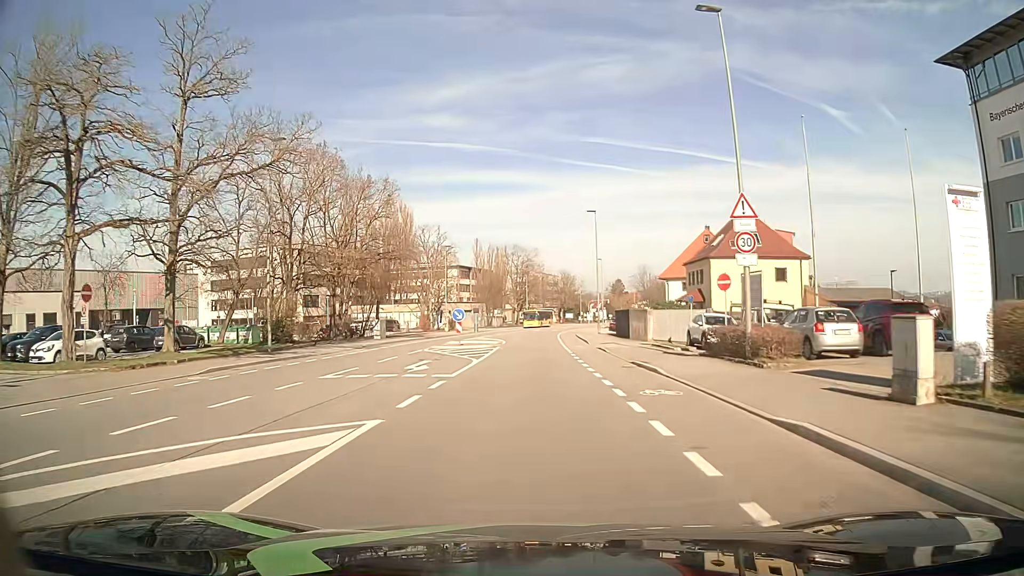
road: tertiary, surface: asphalt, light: Day
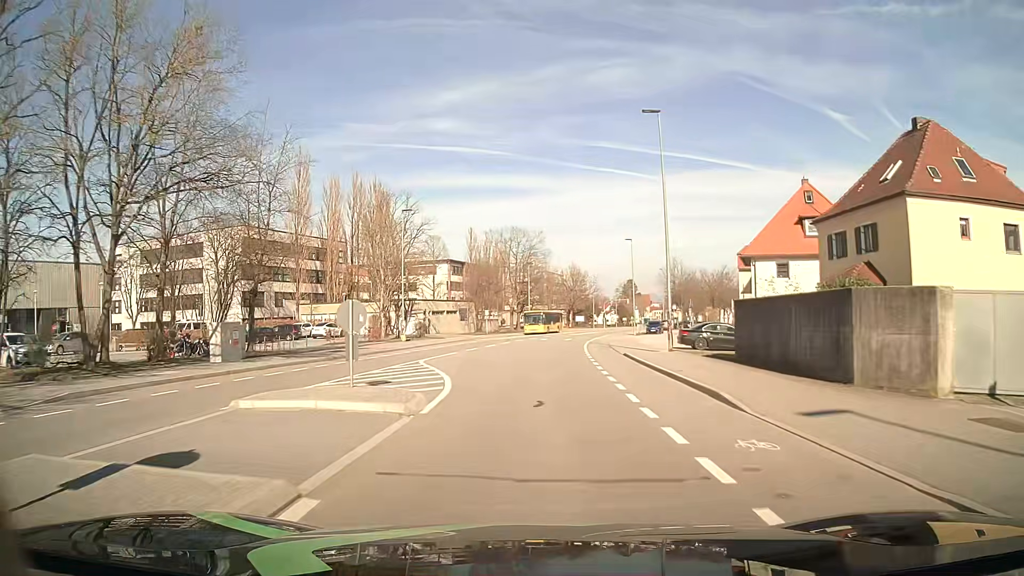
(0.0, +28.2) m; 0°
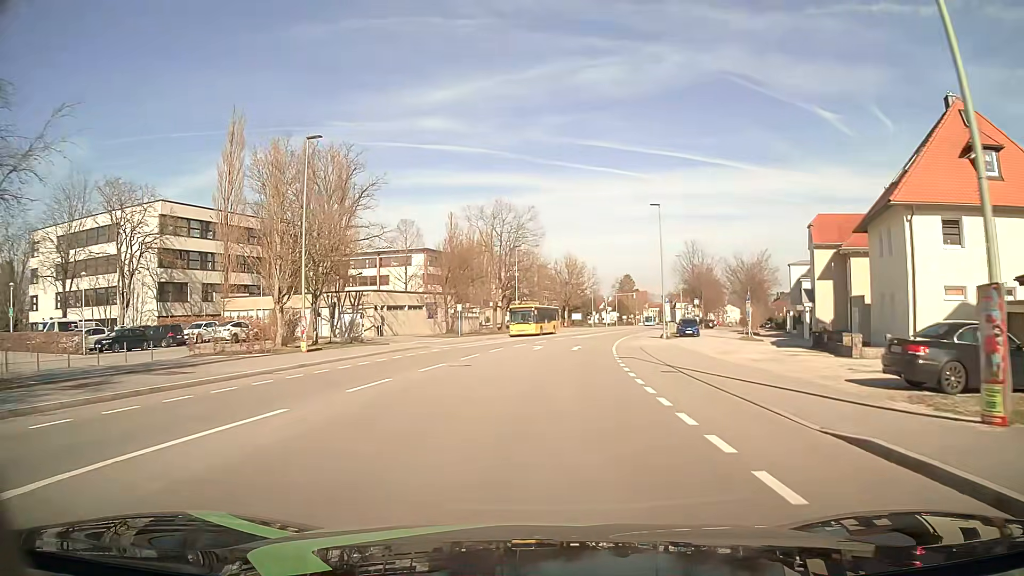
(0.0, +21.1) m; 0°
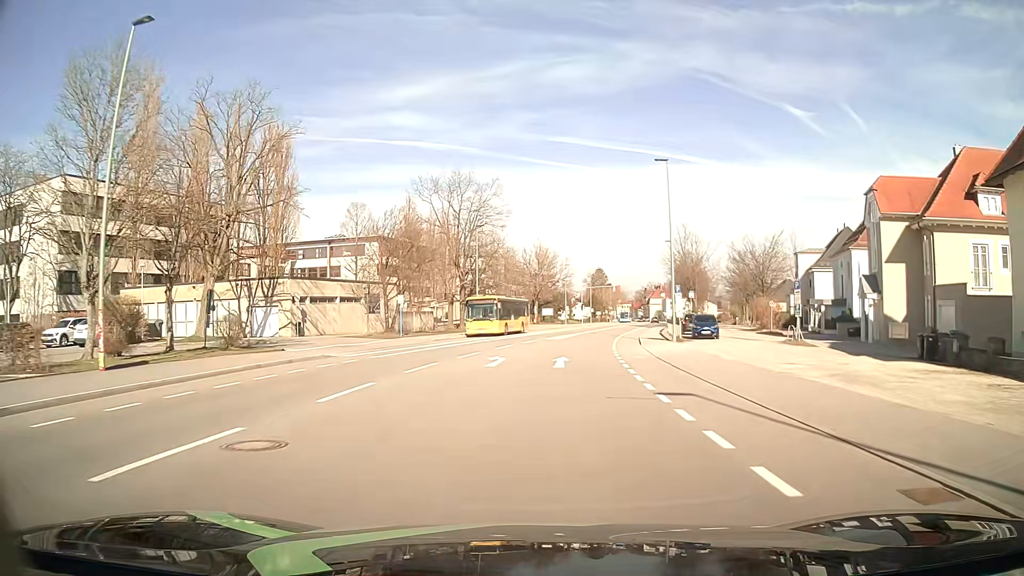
(+0.4, +14.0) m; +3°
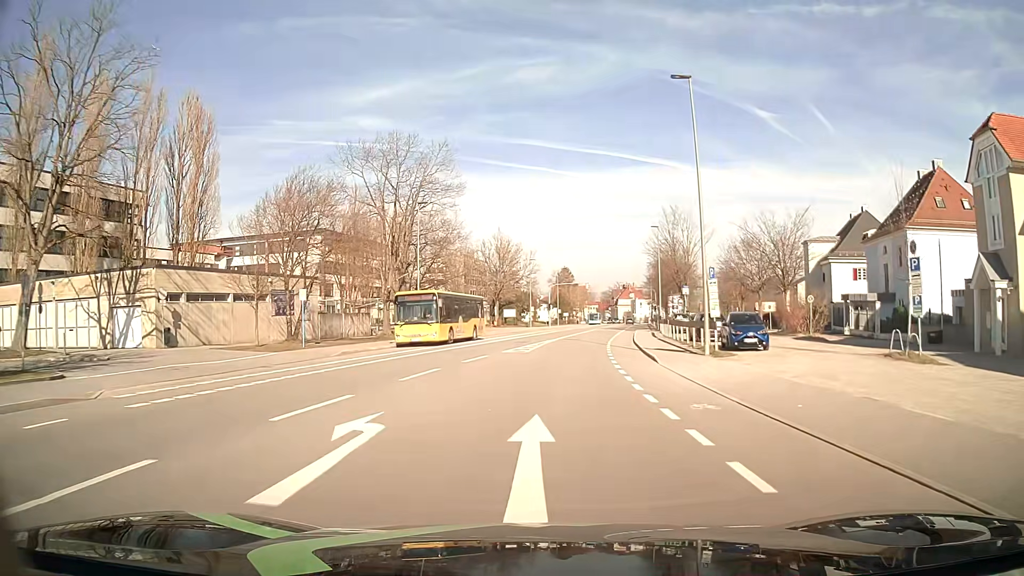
(+0.4, +14.0) m; +3°
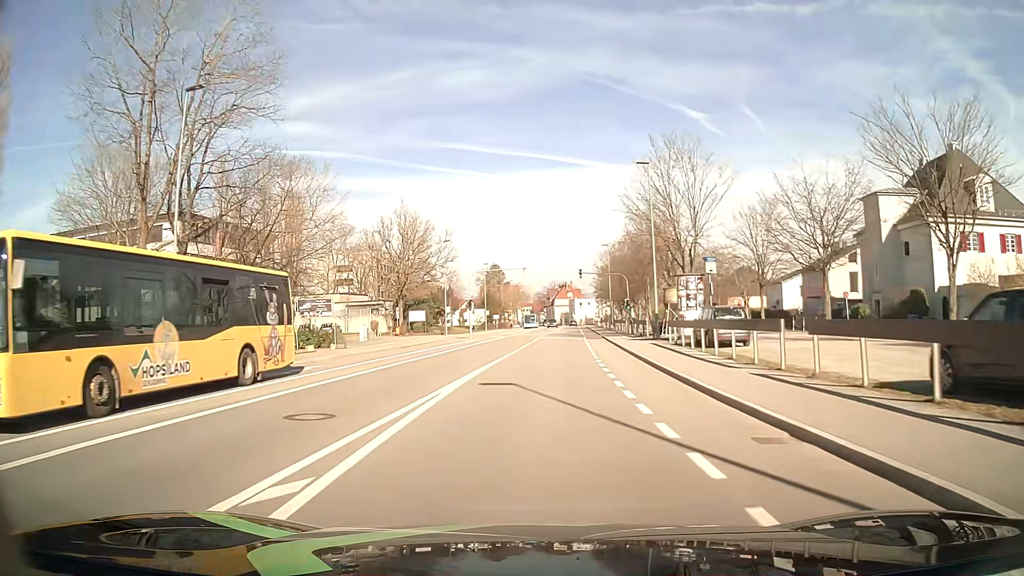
(+1.4, +28.0) m; +6°
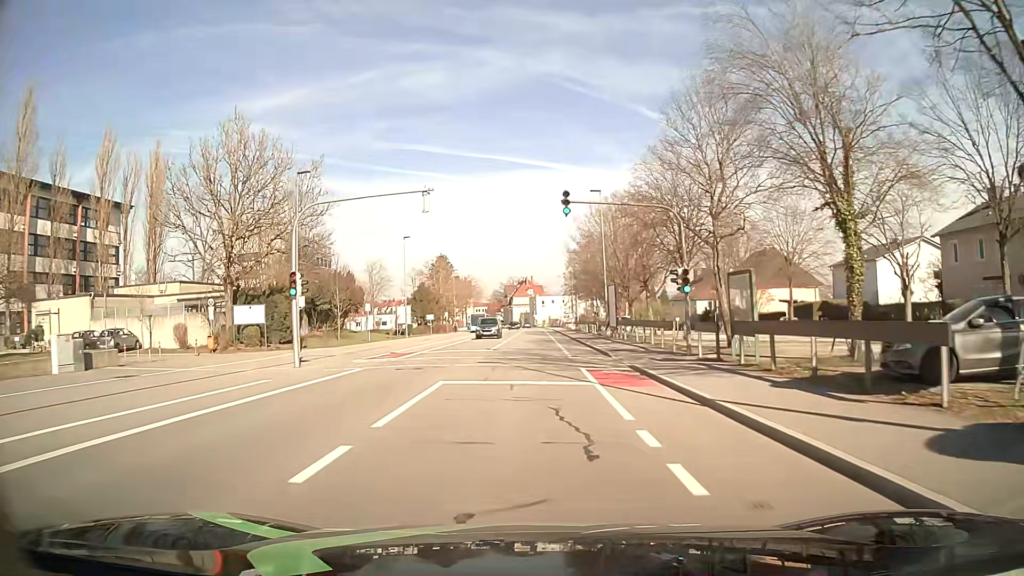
(+1.2, +35.1) m; +3°
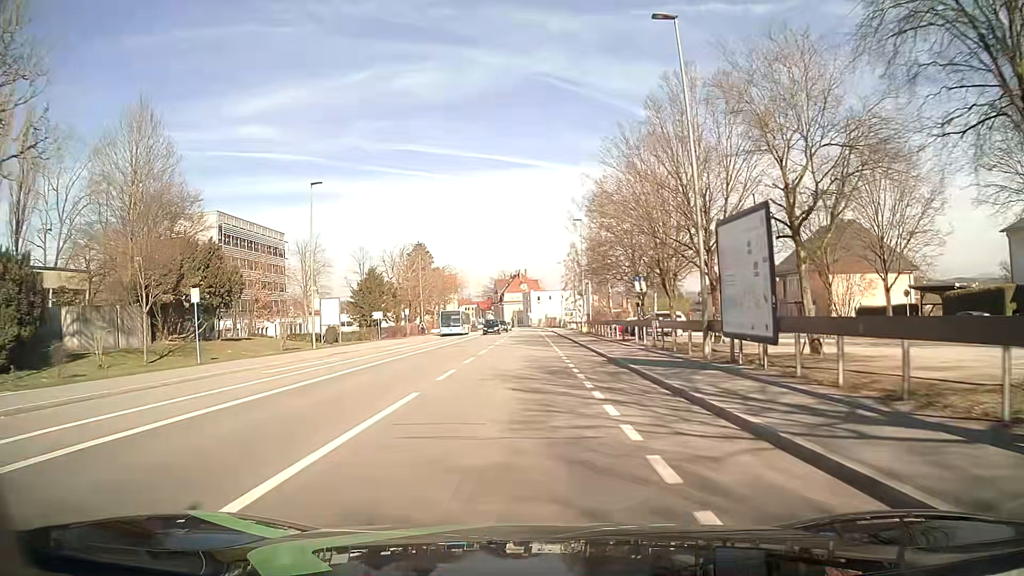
(+0.1, +28.1) m; +1°
(0, +10) (0, +20) (0, +30) (0, +40) (0, +50) (0, +60) (-1, +70) (-1, +80) (-1, +90) (-1, +100) m
